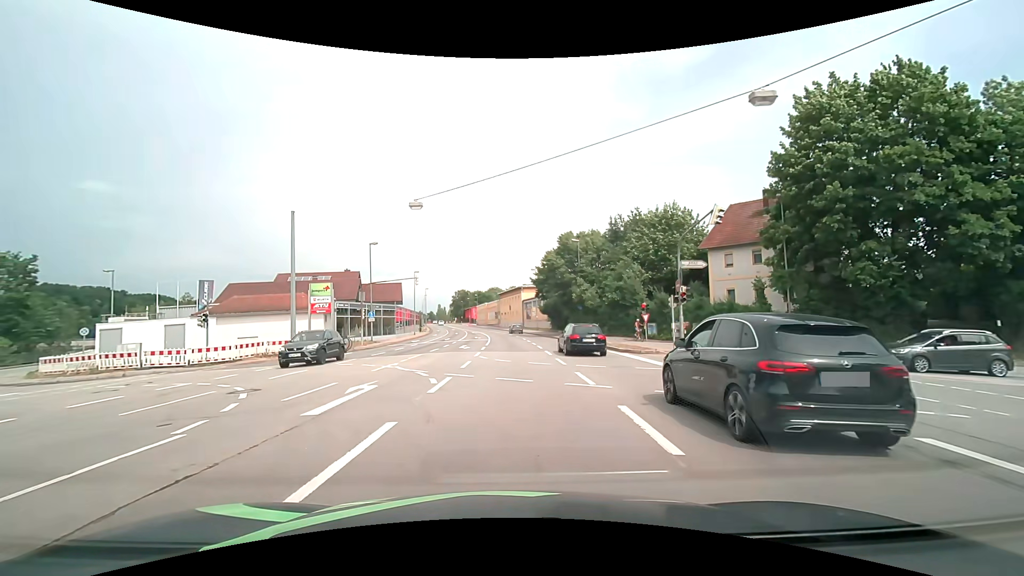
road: primary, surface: asphalt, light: Day
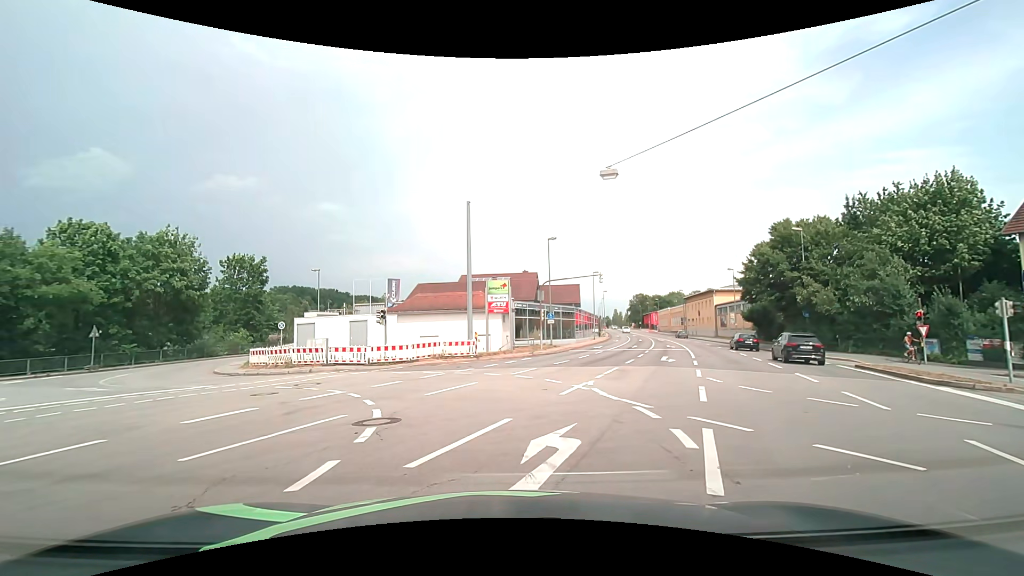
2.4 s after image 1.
(-1.2, +5.7) m; -20°
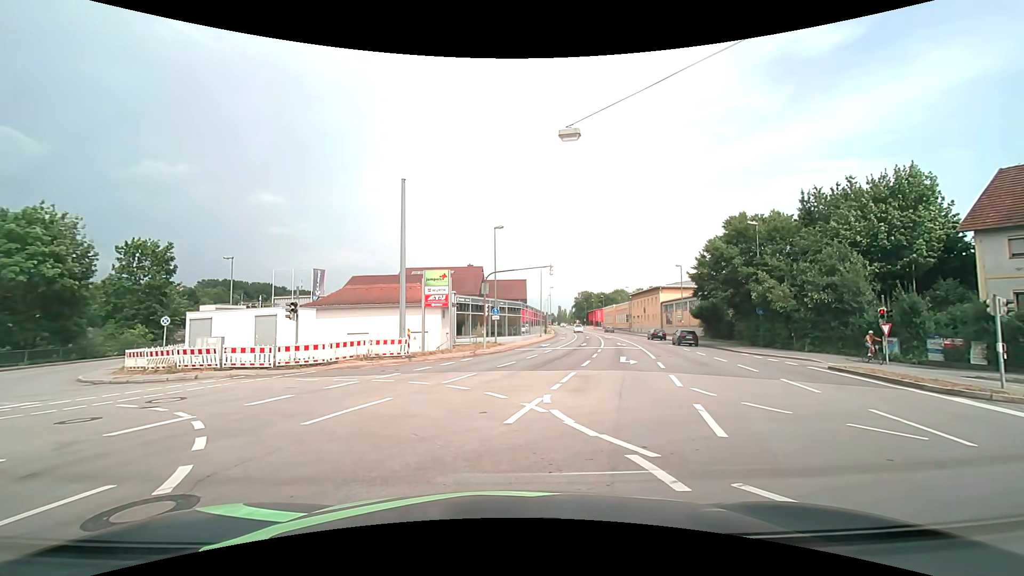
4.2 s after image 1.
(+0.1, +3.7) m; +4°
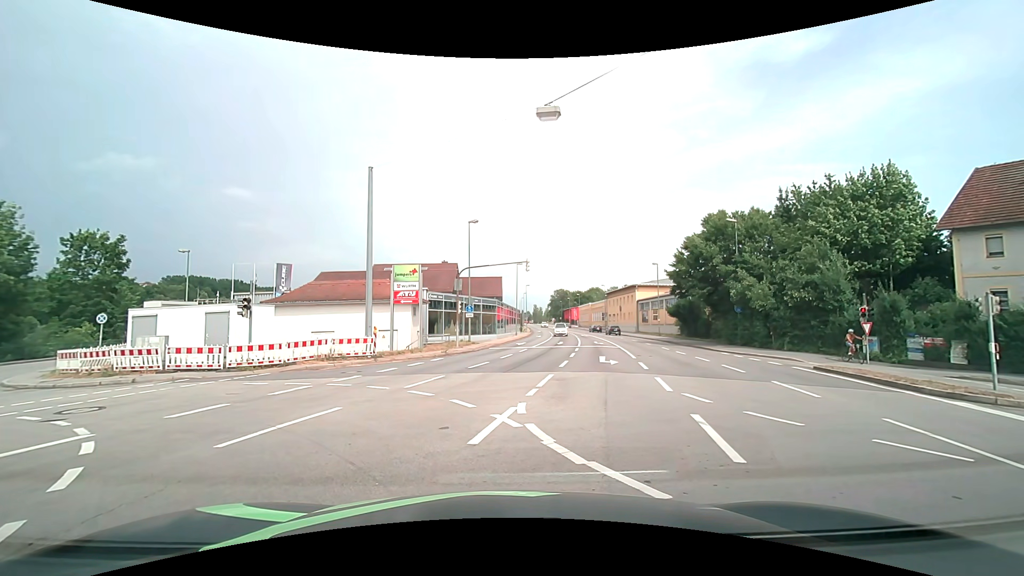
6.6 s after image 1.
(+0.1, +1.4) m; +3°
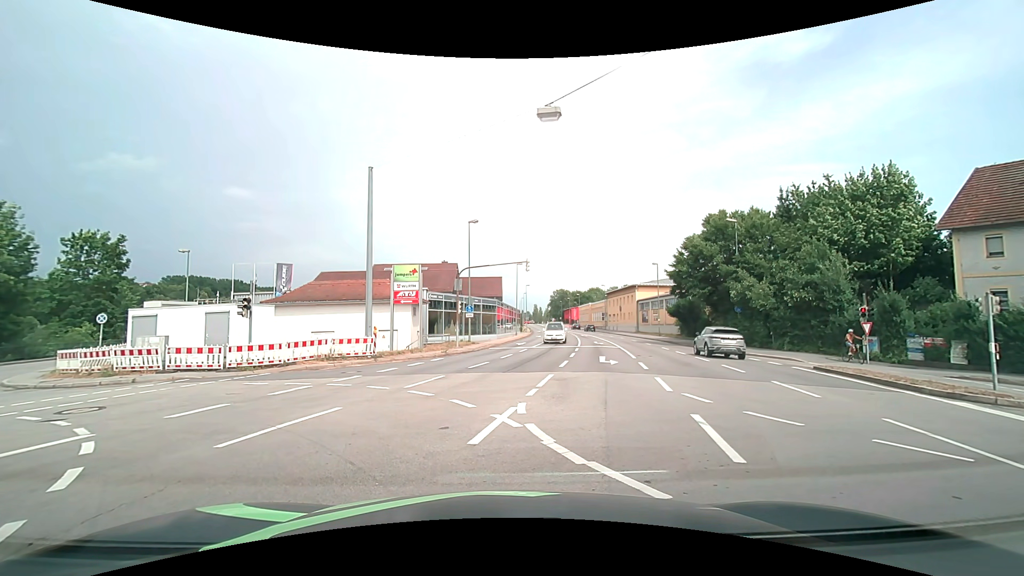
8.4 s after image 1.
(0.0, 0.0) m; 0°
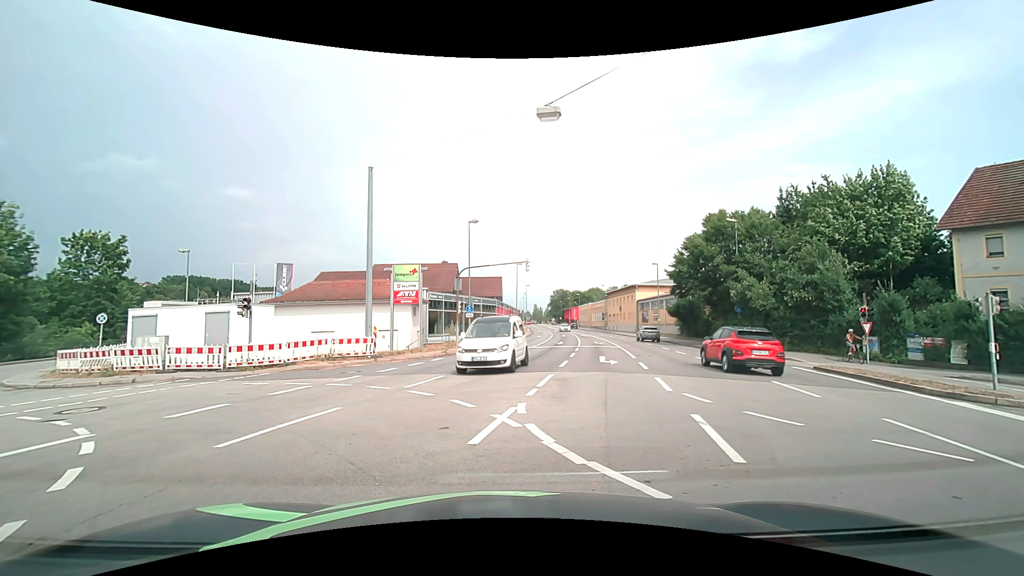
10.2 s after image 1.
(0.0, 0.0) m; 0°
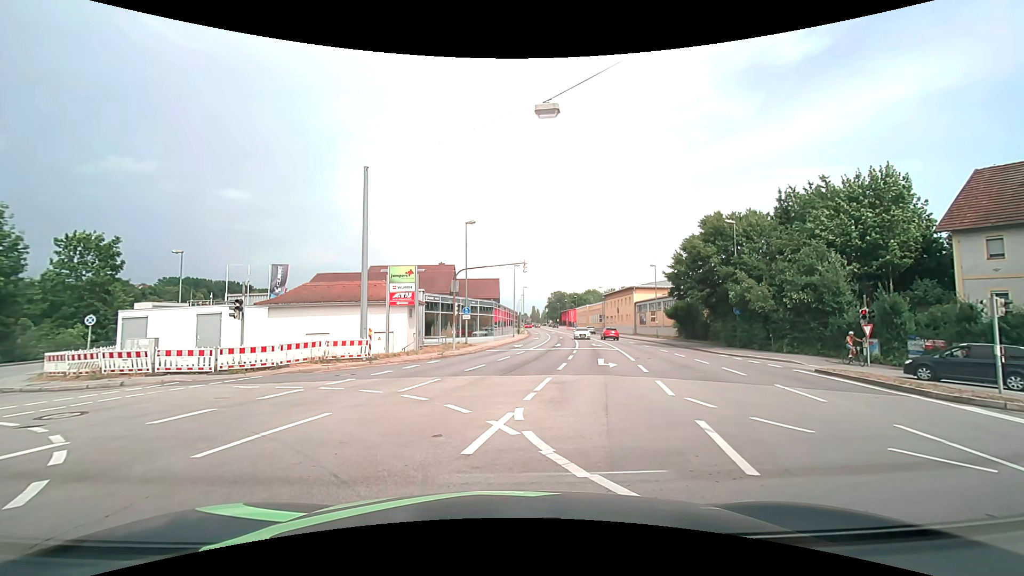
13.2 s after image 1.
(0.0, +0.3) m; 0°
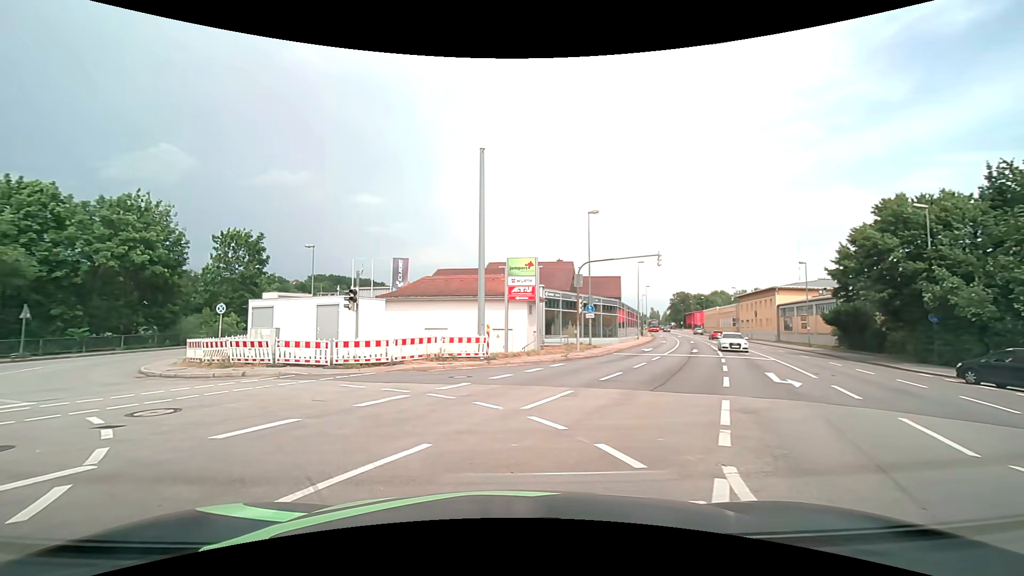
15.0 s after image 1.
(-0.2, +3.4) m; -12°
(-3, +9) (-10, +16) (-17, +23) (-21, +33) (-21, +42) (-19, +52) (-16, +62) (-14, +72) (-12, +82) (-10, +91) m
